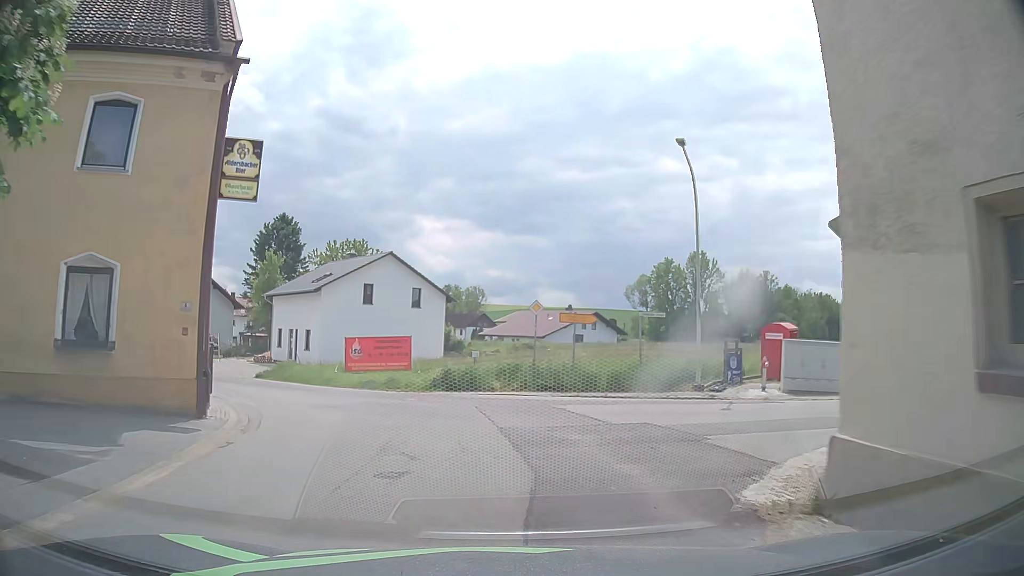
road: tertiary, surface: asphalt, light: Day
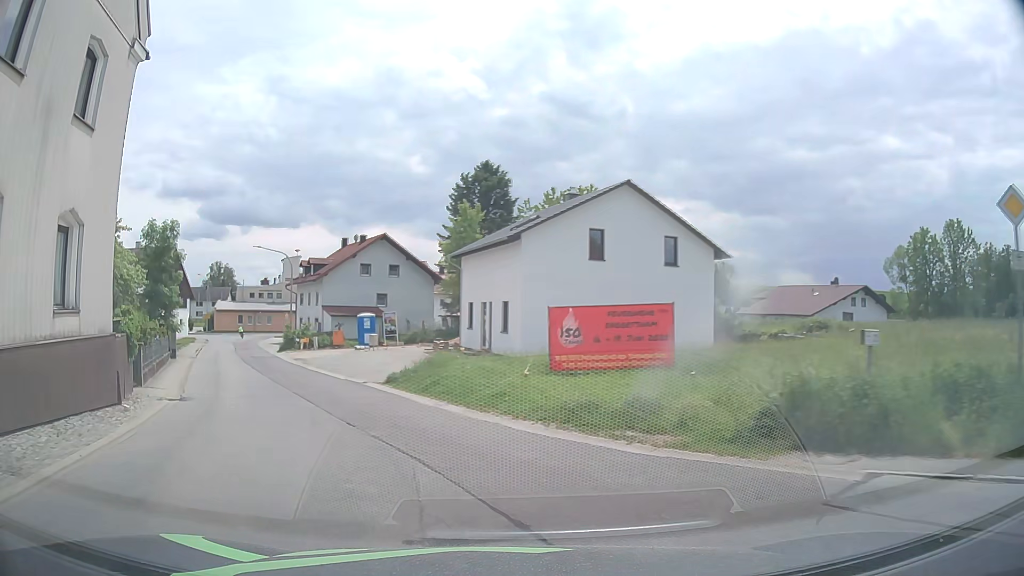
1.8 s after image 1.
(-2.0, +16.4) m; -20°
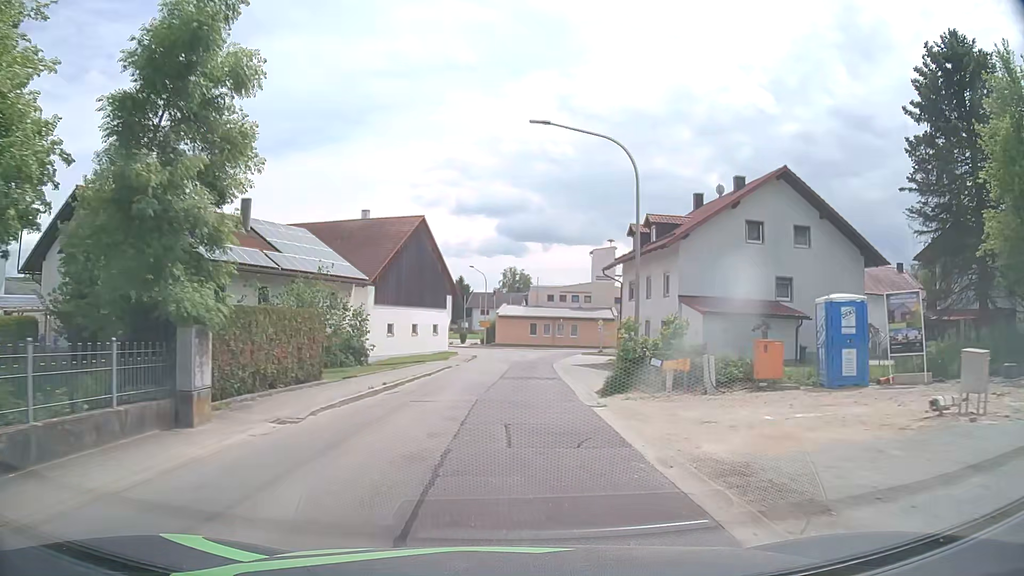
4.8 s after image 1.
(-9.8, +29.0) m; -26°
(0, +10) (0, +20) (+1, +30) (+1, +40) (+2, +50) (+3, +60) (+1, +70) (-6, +77) (-15, +81) (-25, +82) m
